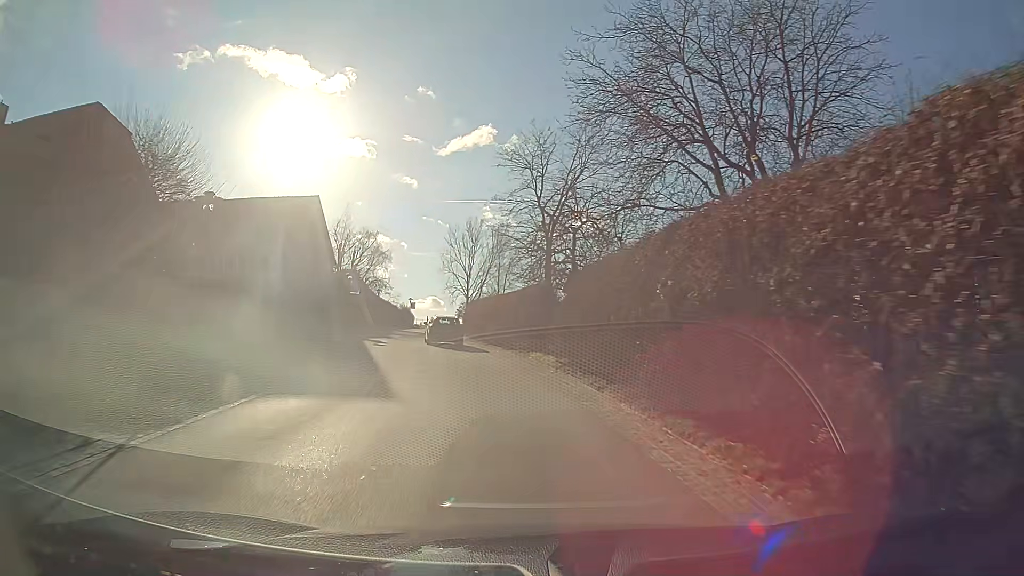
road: secondary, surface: asphalt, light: Day
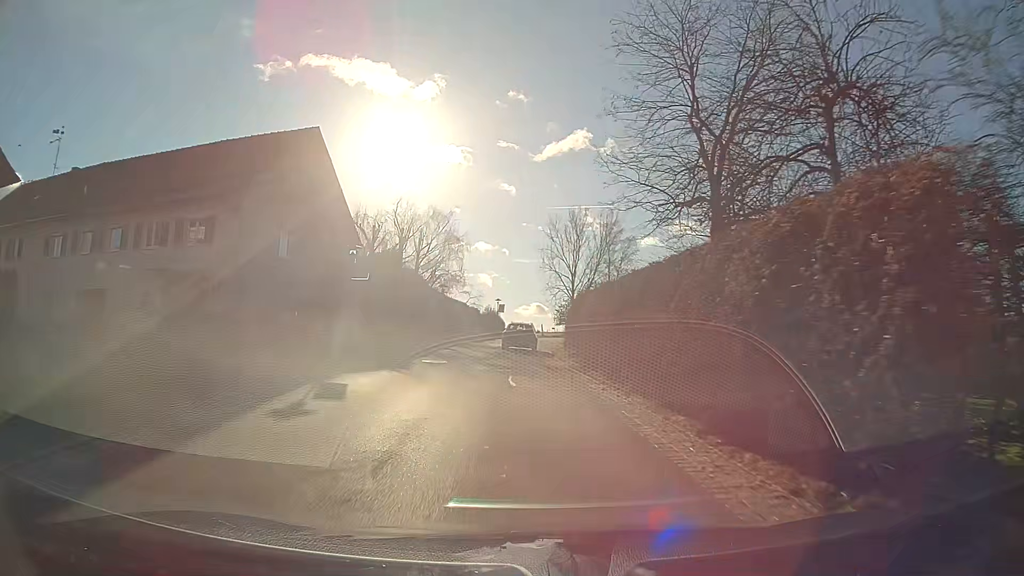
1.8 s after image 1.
(-1.6, +20.6) m; -8°
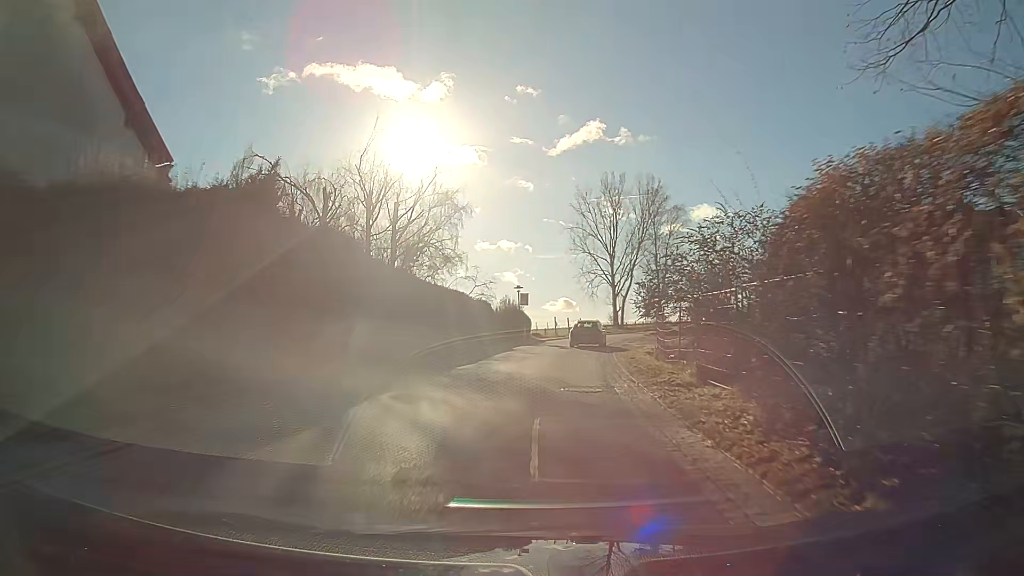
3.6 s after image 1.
(-0.5, +21.4) m; -2°
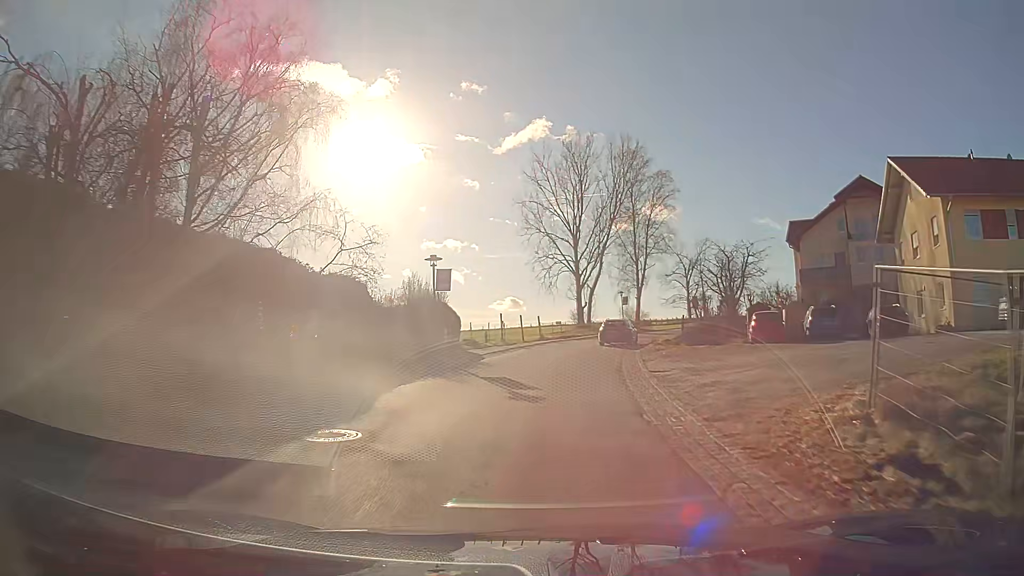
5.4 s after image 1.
(+0.9, +21.8) m; +5°
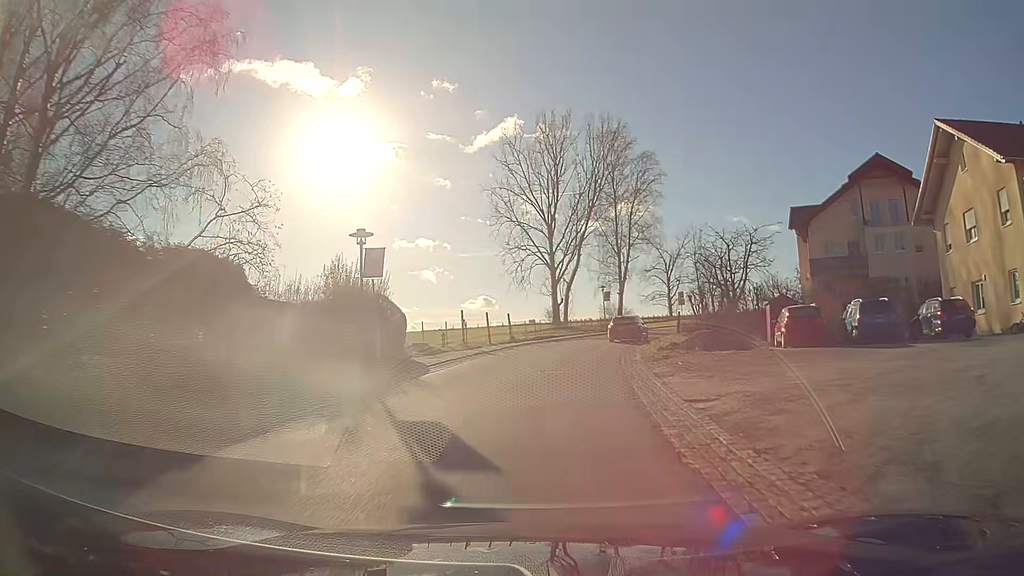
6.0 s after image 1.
(+0.1, +7.3) m; +2°
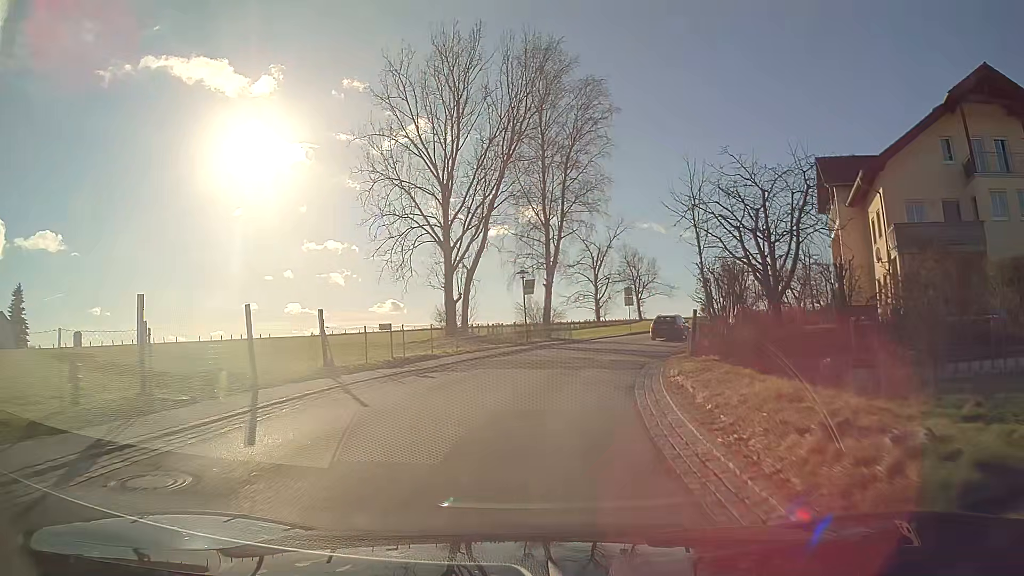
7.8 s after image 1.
(+1.5, +22.0) m; +8°
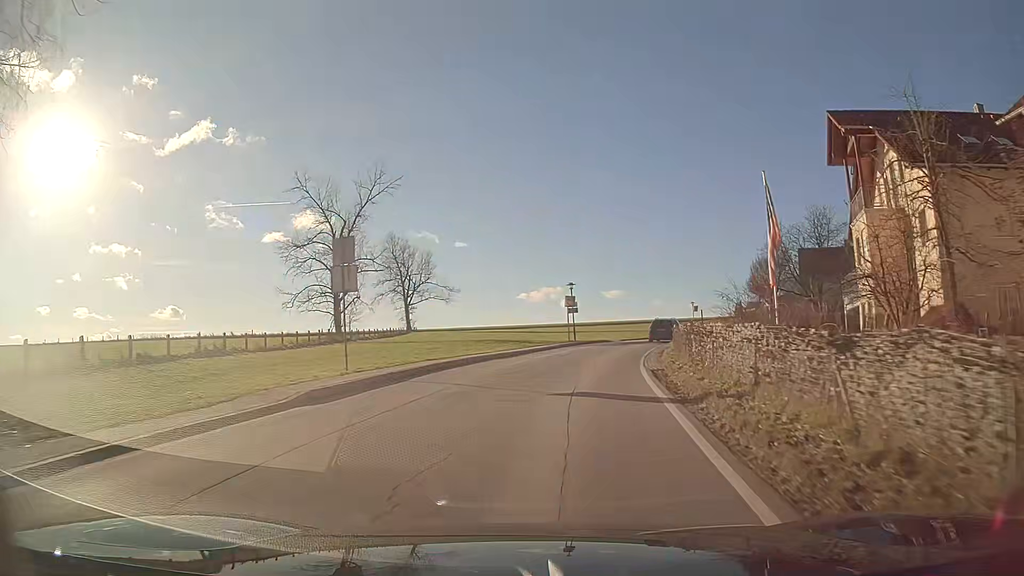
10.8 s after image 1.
(+6.3, +36.9) m; +19°
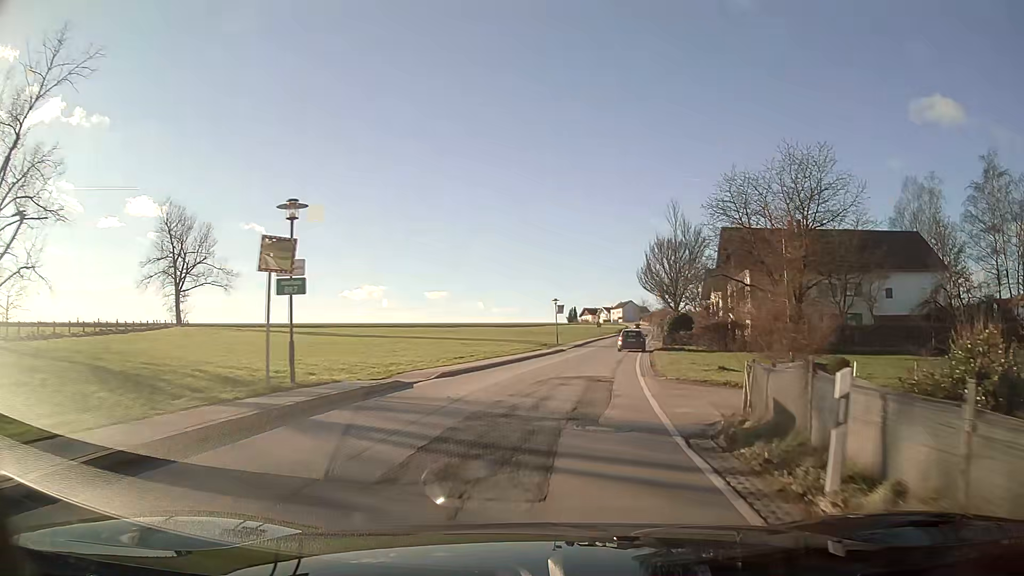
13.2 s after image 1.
(+3.9, +30.5) m; +16°
(0, +10) (+1, +20) (+3, +30) (+4, +40) (+6, +50) (+7, +60) (+9, +69) (+10, +79) (+12, +89) (+13, +99) m
